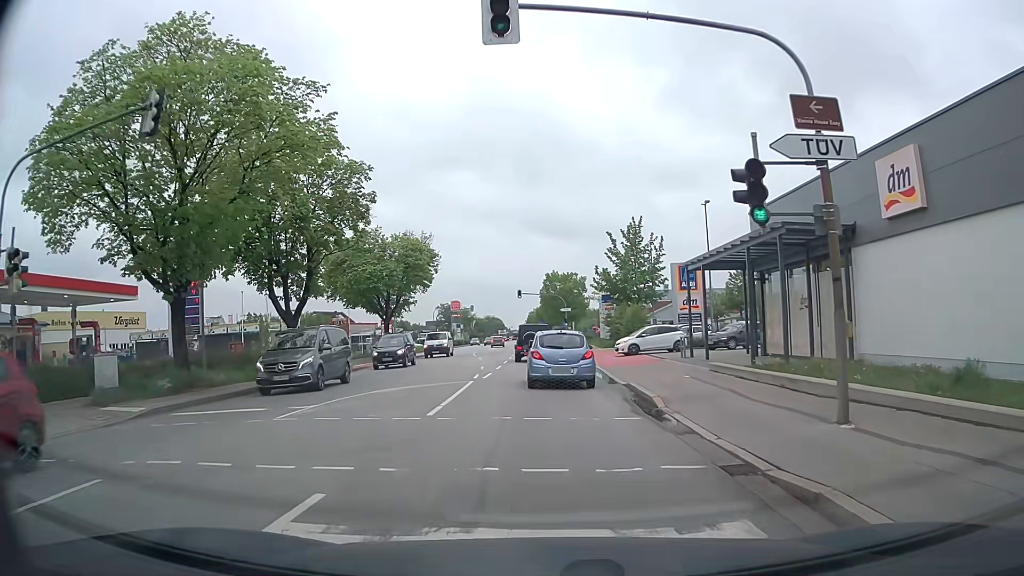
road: secondary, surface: asphalt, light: Day
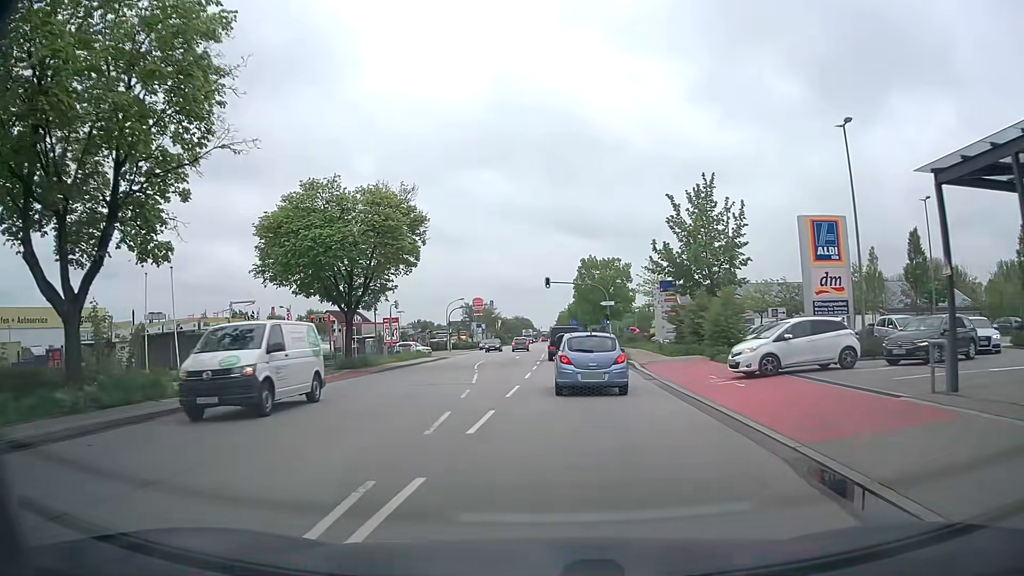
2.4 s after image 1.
(-0.4, +18.5) m; -3°
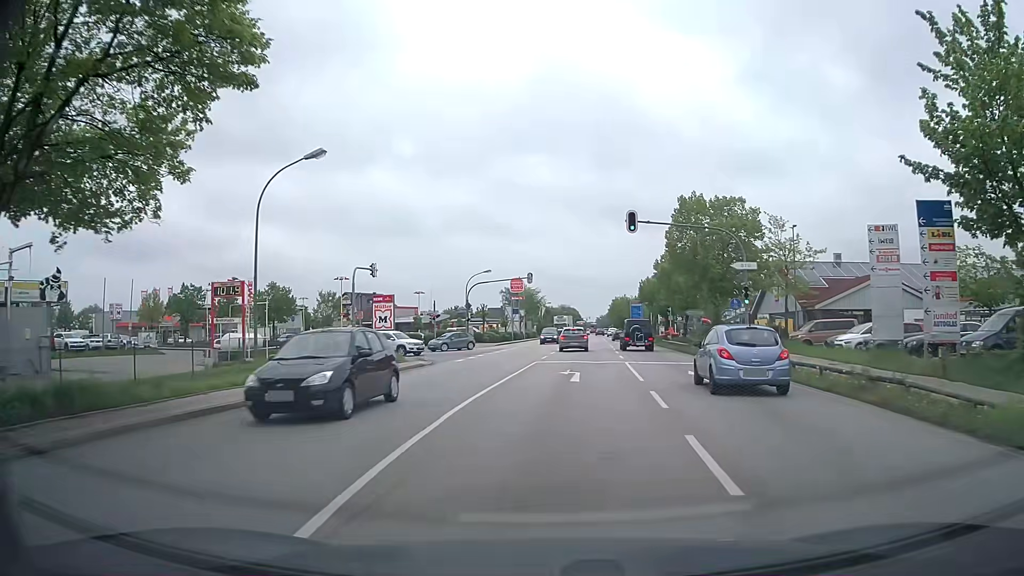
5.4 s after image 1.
(-1.4, +29.3) m; -3°
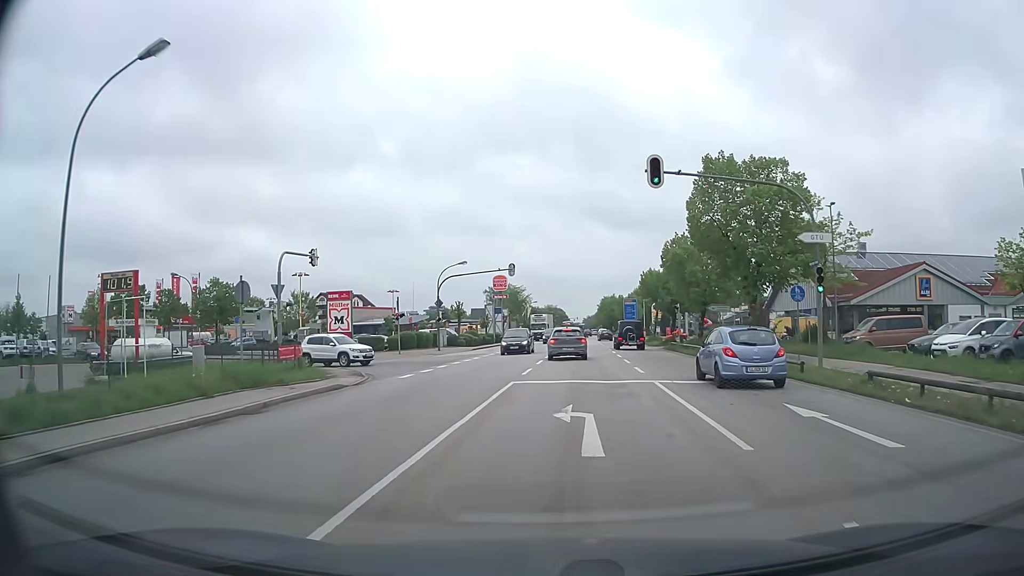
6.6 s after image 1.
(0.0, +9.9) m; +1°
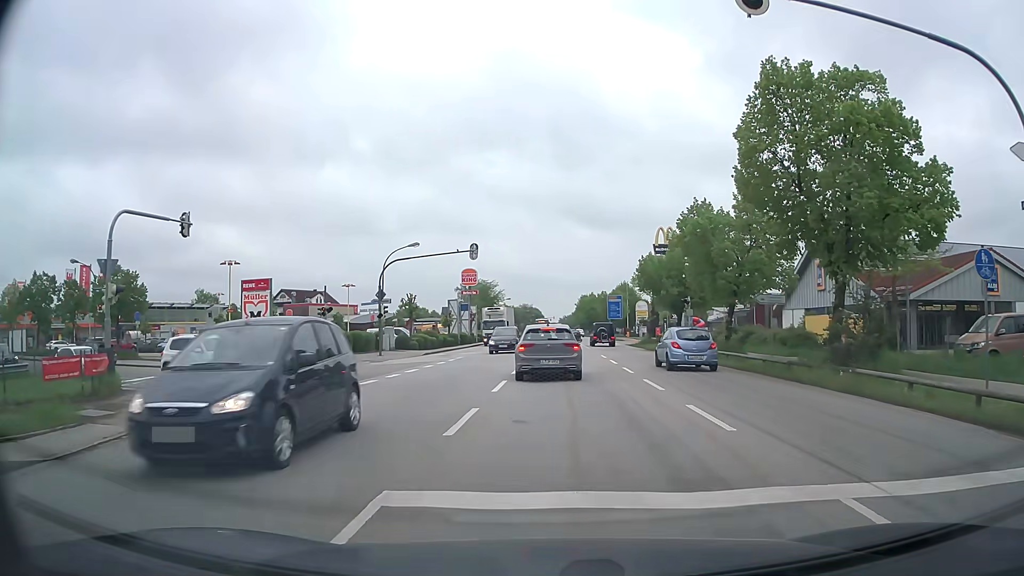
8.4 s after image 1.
(+0.1, +12.0) m; +2°
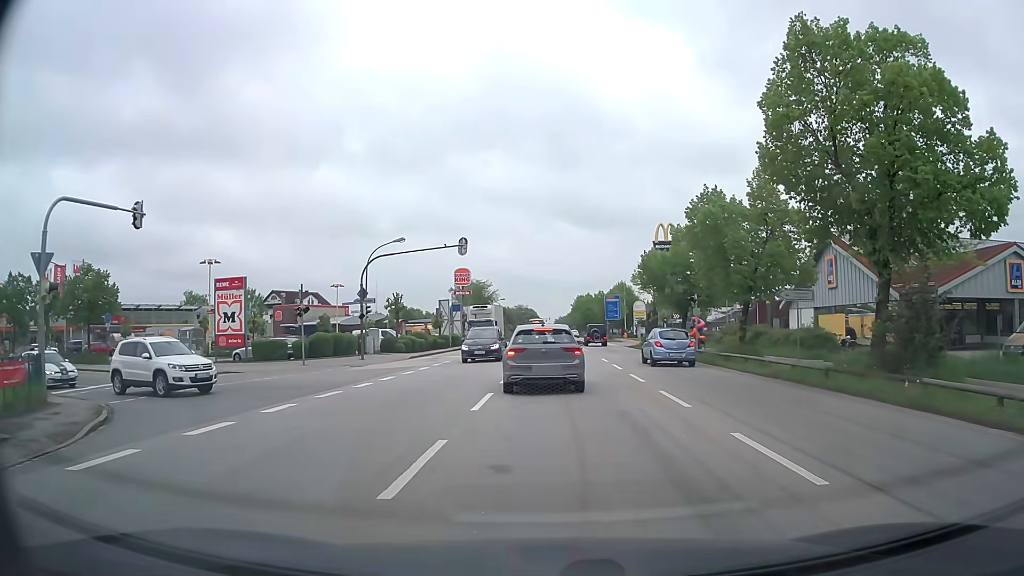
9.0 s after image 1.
(0.0, +3.1) m; 0°
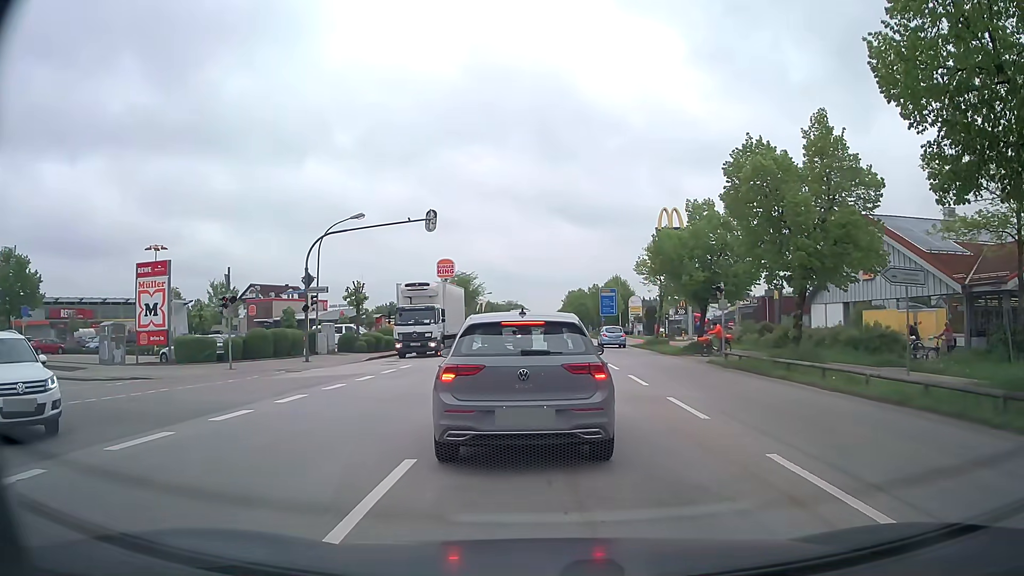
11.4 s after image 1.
(+0.1, +7.5) m; +1°
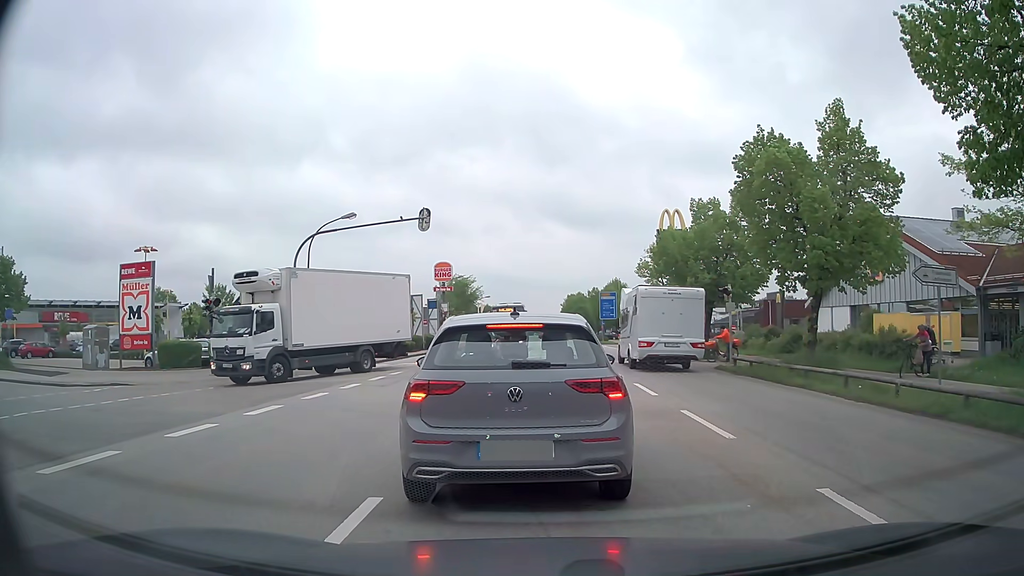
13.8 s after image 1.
(0.0, +1.3) m; -2°
